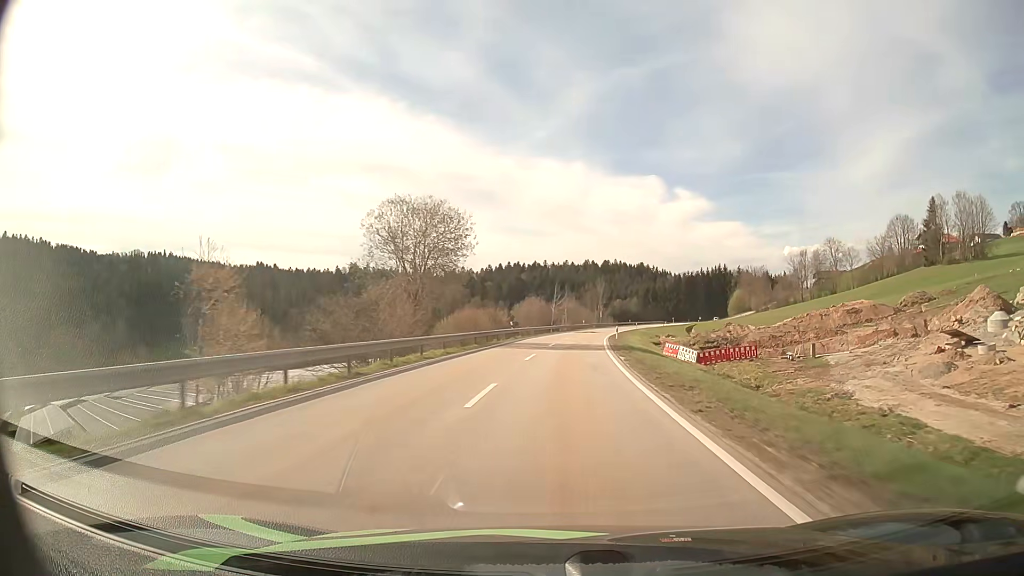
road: secondary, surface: asphalt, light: Day
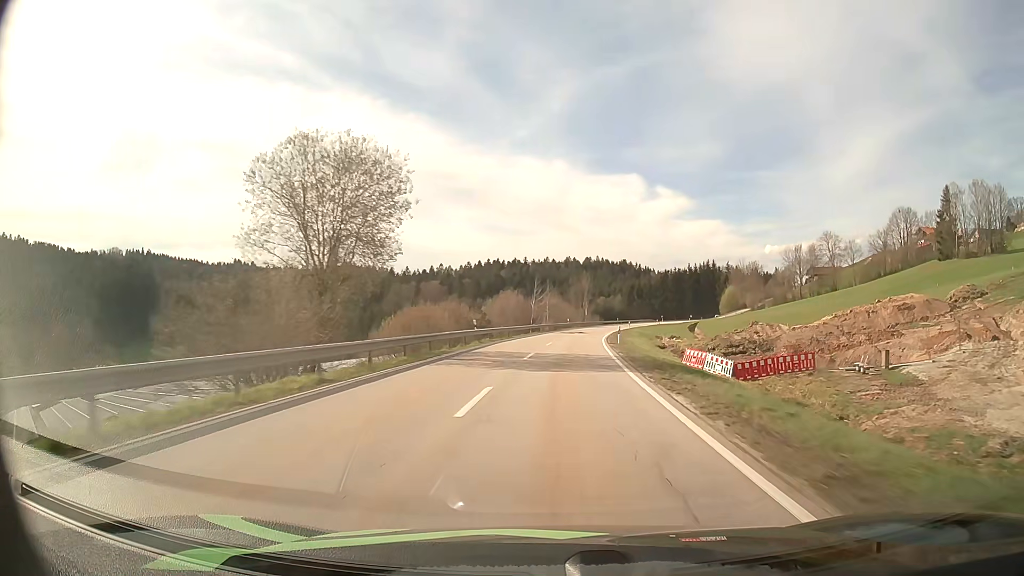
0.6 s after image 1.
(+0.2, +14.3) m; +2°
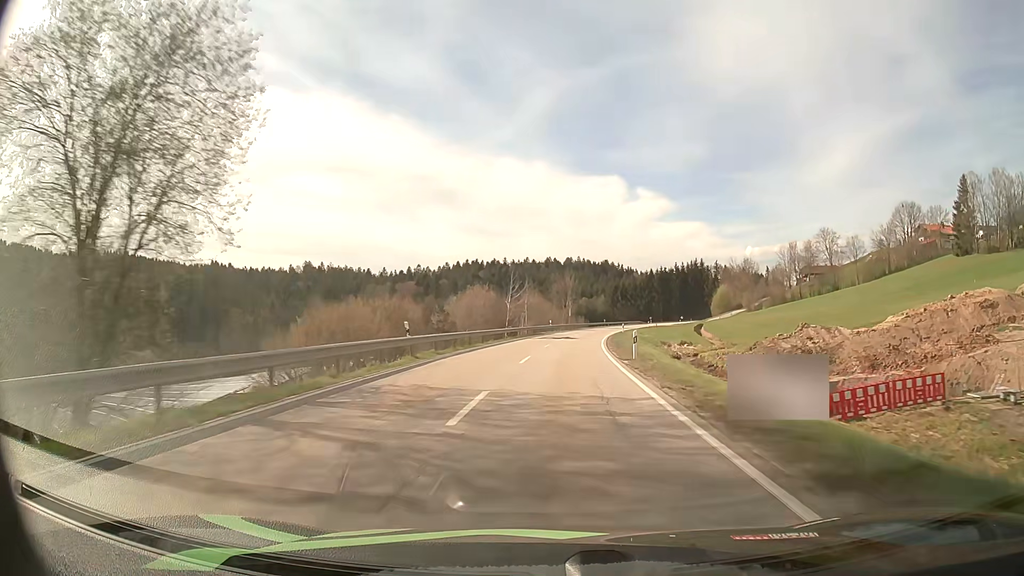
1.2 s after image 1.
(+0.2, +14.4) m; +2°
(0, +10) (0, +20) (+1, +30) (+2, +40) (+3, +50) (+4, +60) (+5, +70) (+6, +80) (+8, +90) (+10, +99) m
